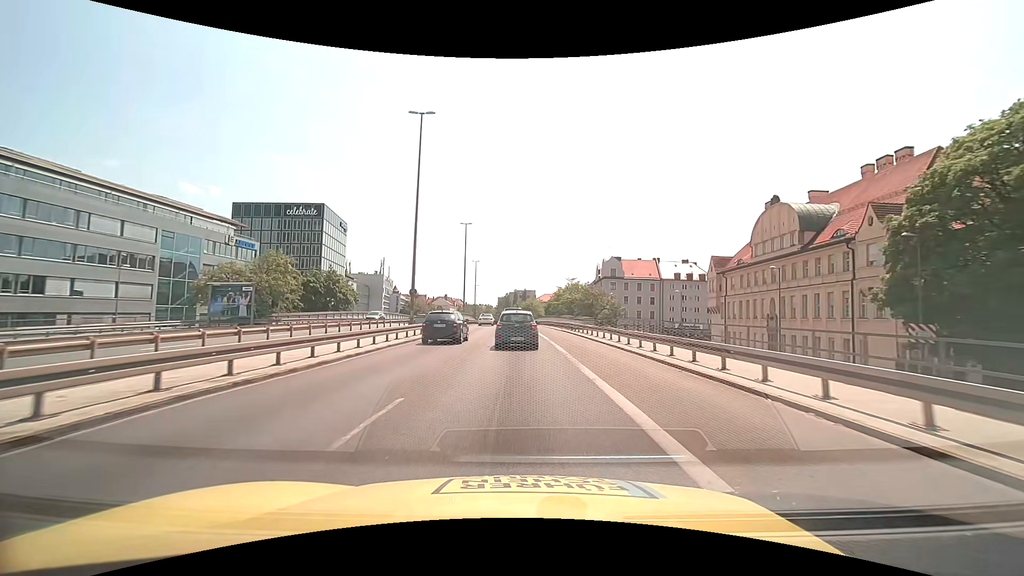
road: trunk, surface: asphalt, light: Day
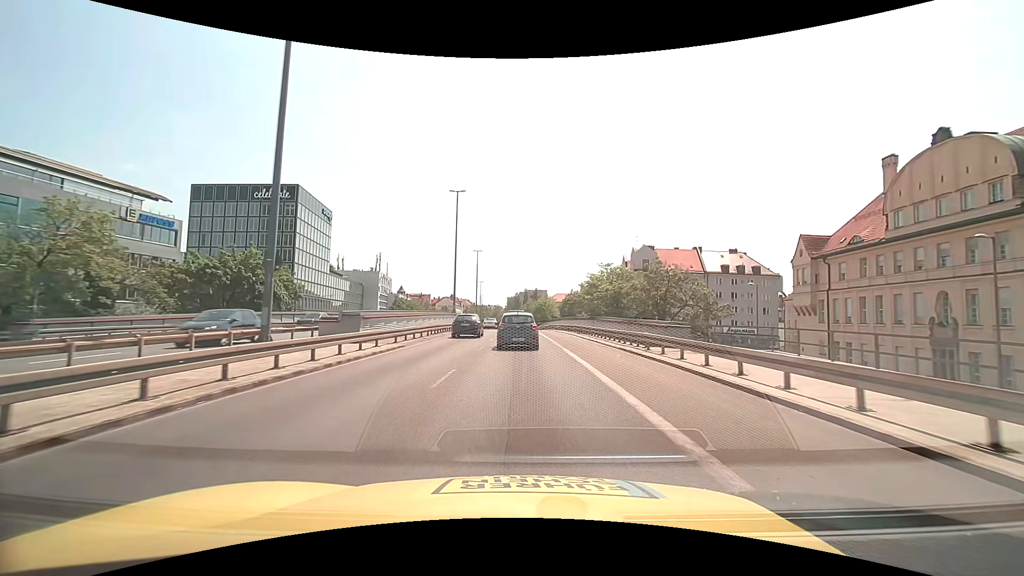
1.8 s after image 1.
(-0.2, +22.7) m; -1°
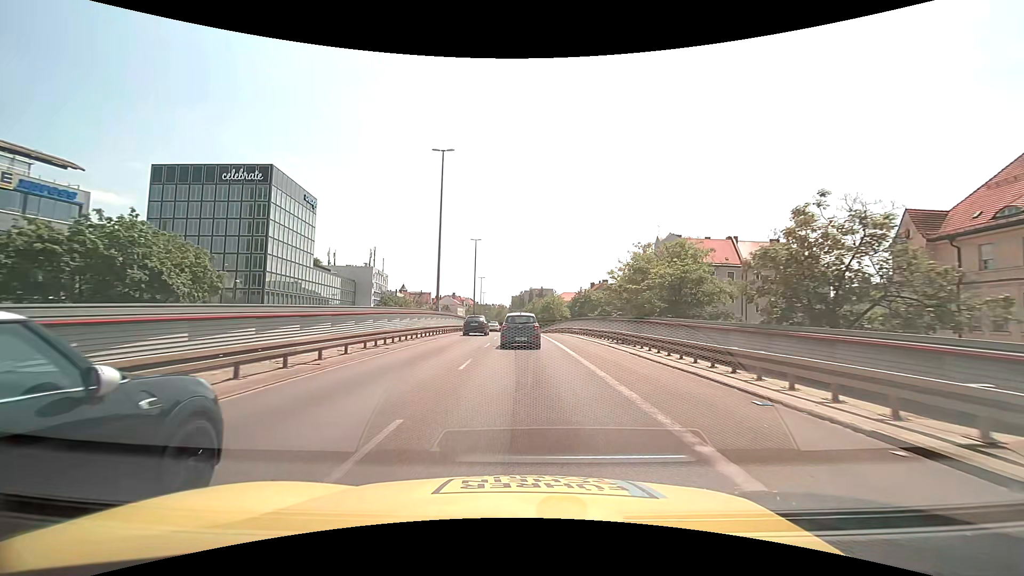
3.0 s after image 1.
(-0.1, +15.0) m; -1°
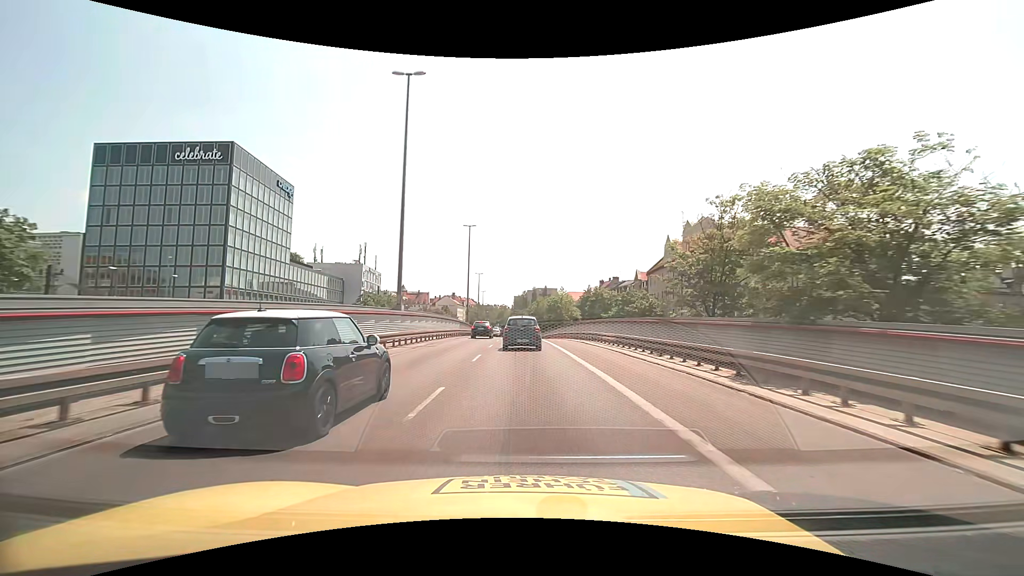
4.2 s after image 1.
(-0.1, +14.9) m; 0°
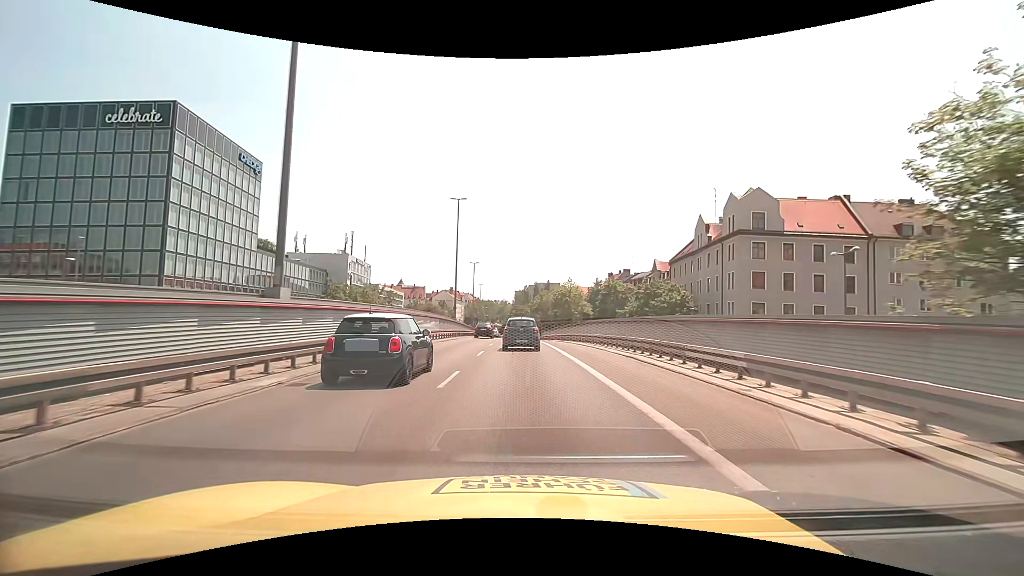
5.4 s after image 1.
(-0.1, +15.0) m; 0°
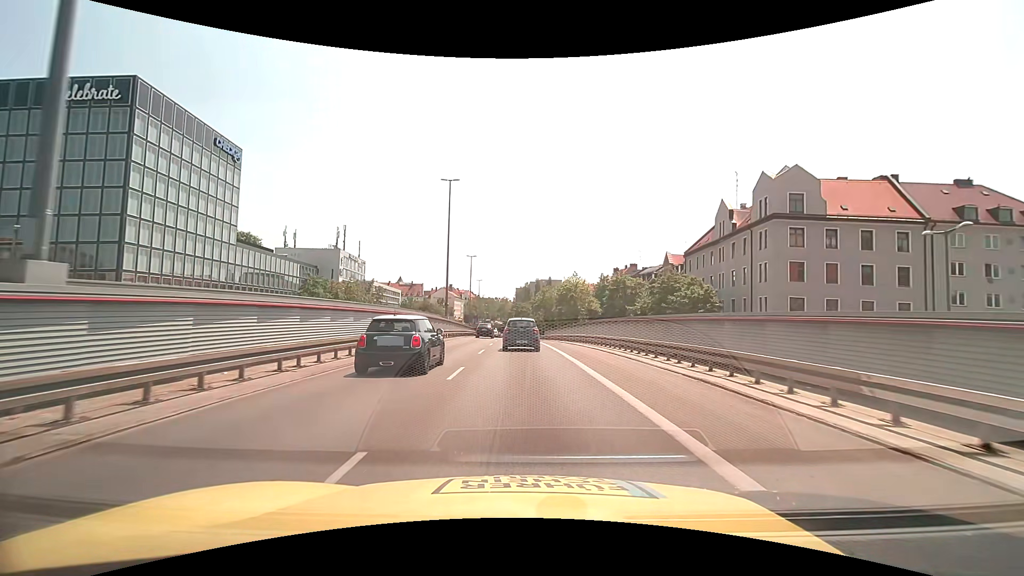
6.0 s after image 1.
(0.0, +7.6) m; 0°
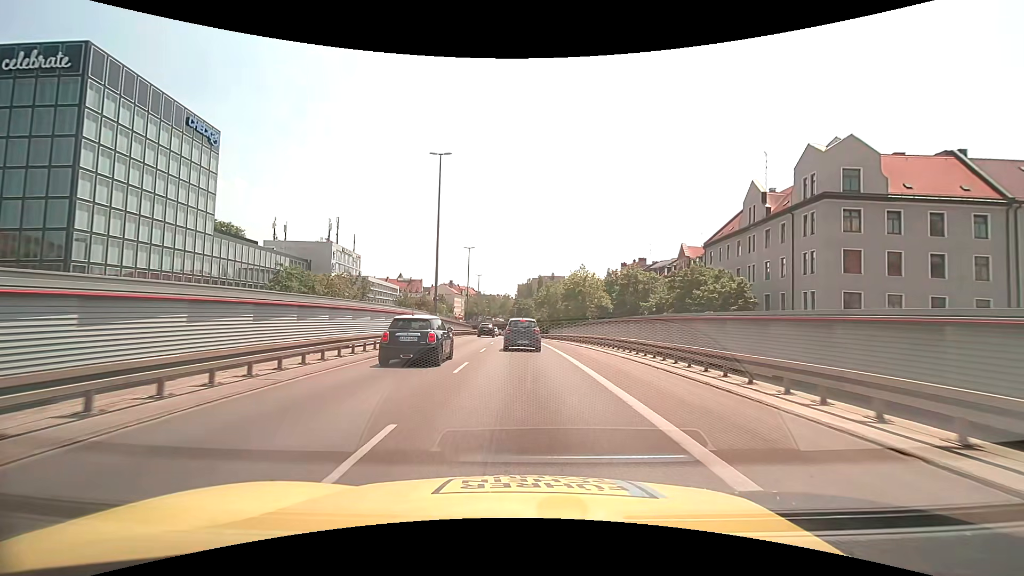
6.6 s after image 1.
(0.0, +7.8) m; 0°
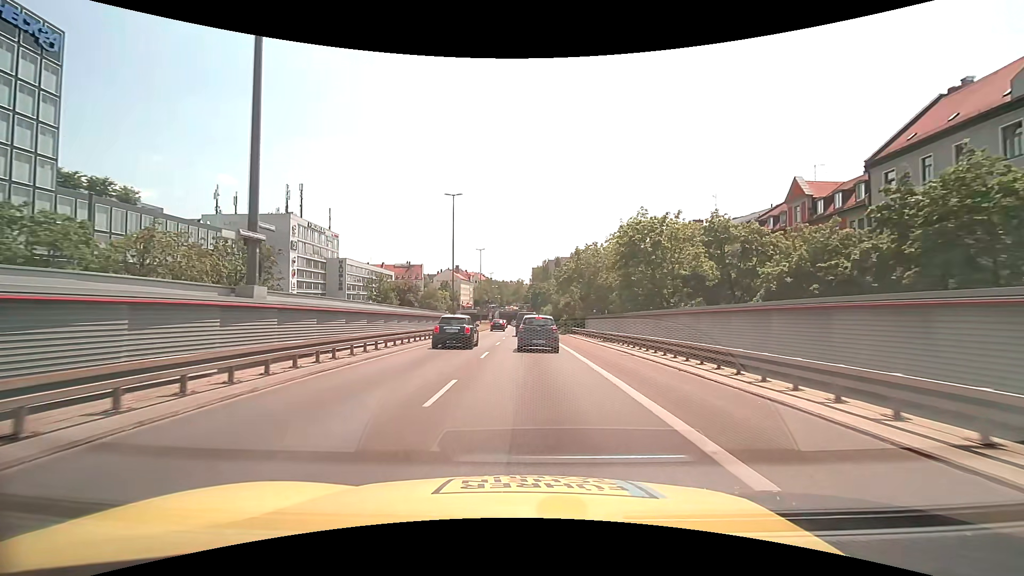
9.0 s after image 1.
(-0.3, +32.1) m; -1°
(0, +10) (-1, +20) (-2, +30) (-2, +40) (-3, +50) (-3, +60) (-4, +70) (-4, +80) (-4, +90) (-5, +100) m
